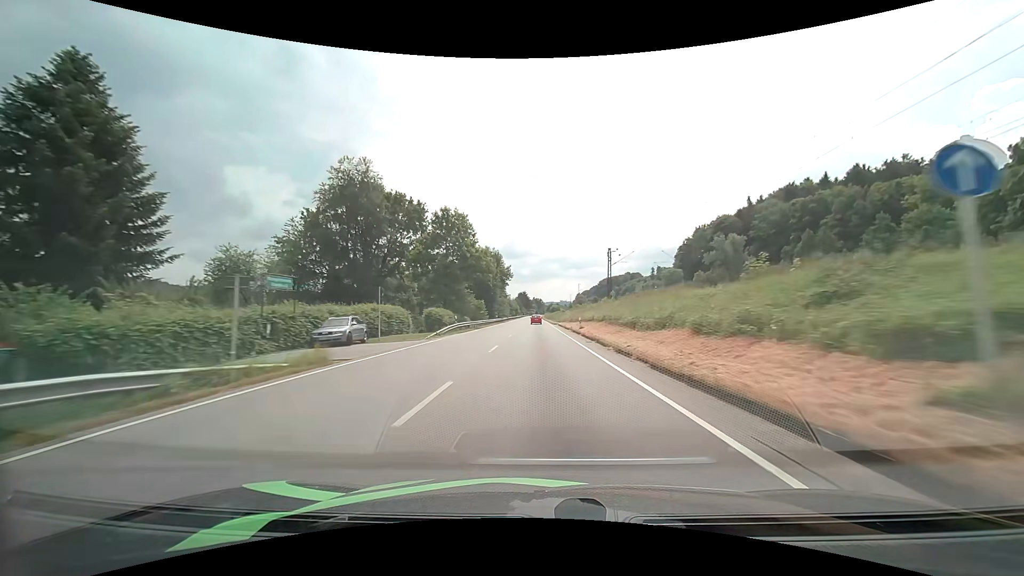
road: primary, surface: asphalt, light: Day
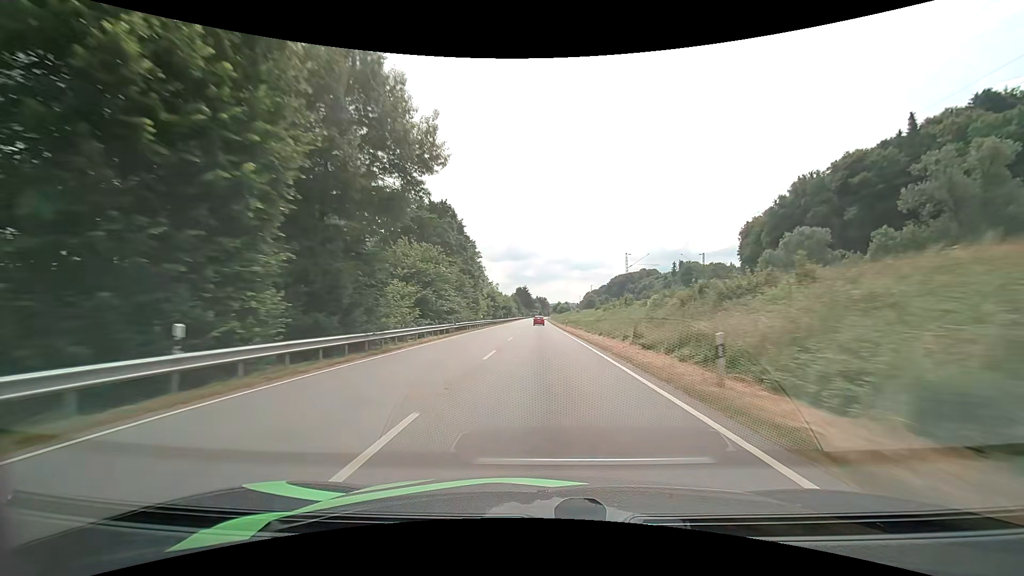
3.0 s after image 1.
(-0.6, +76.9) m; -1°
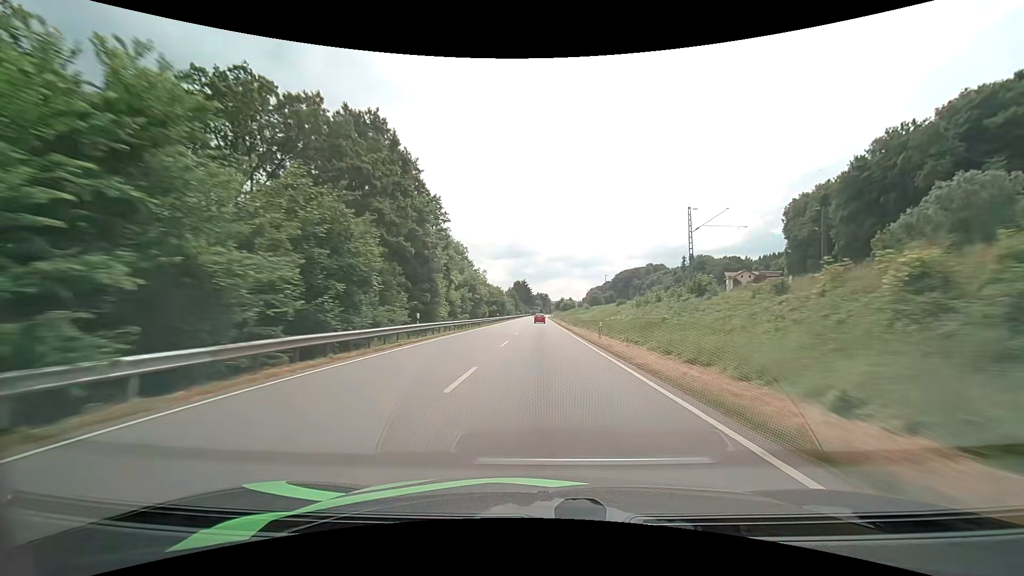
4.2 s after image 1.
(0.0, +31.1) m; 0°
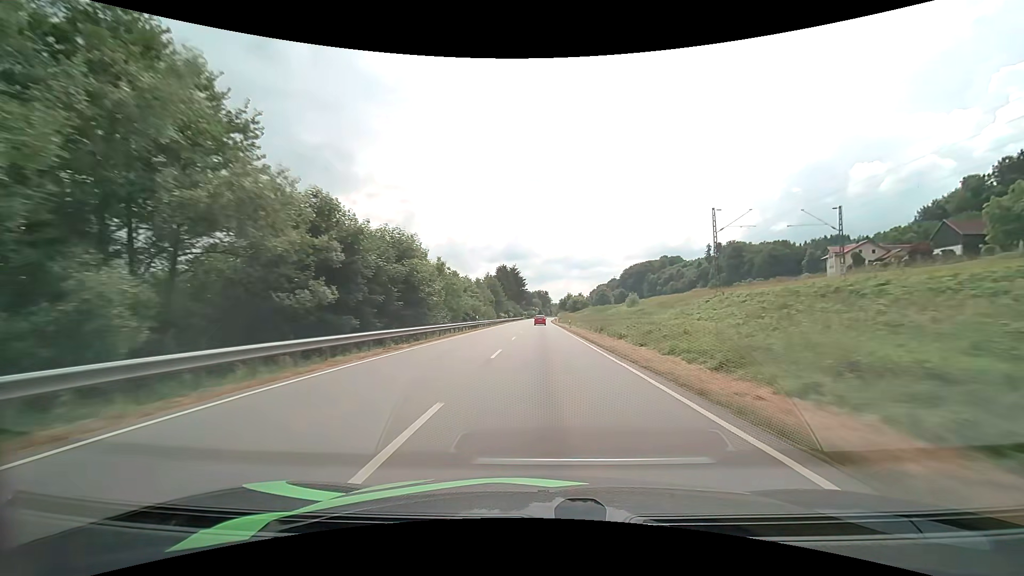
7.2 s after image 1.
(-0.2, +78.5) m; 0°
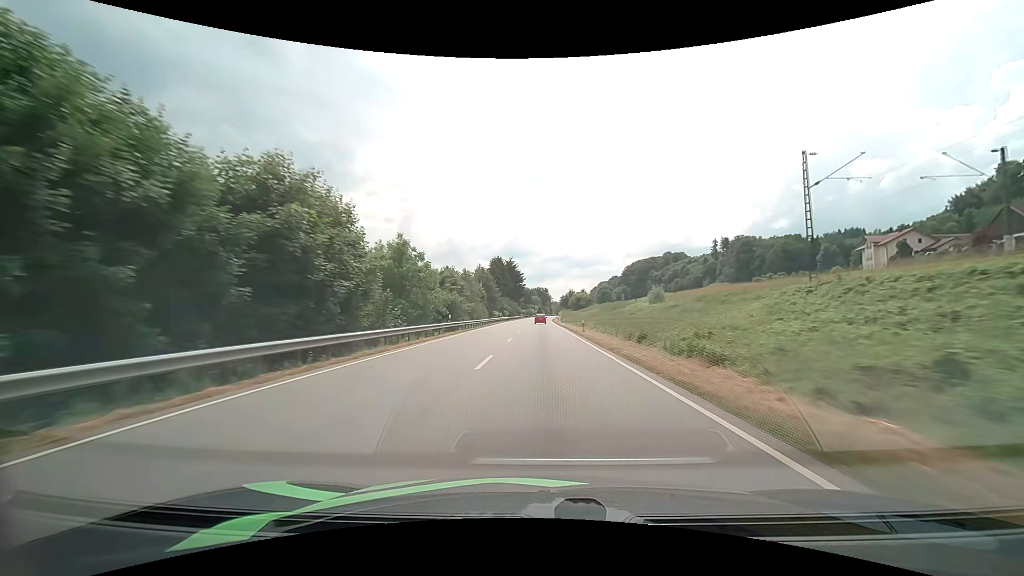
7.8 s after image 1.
(0.0, +15.9) m; 0°
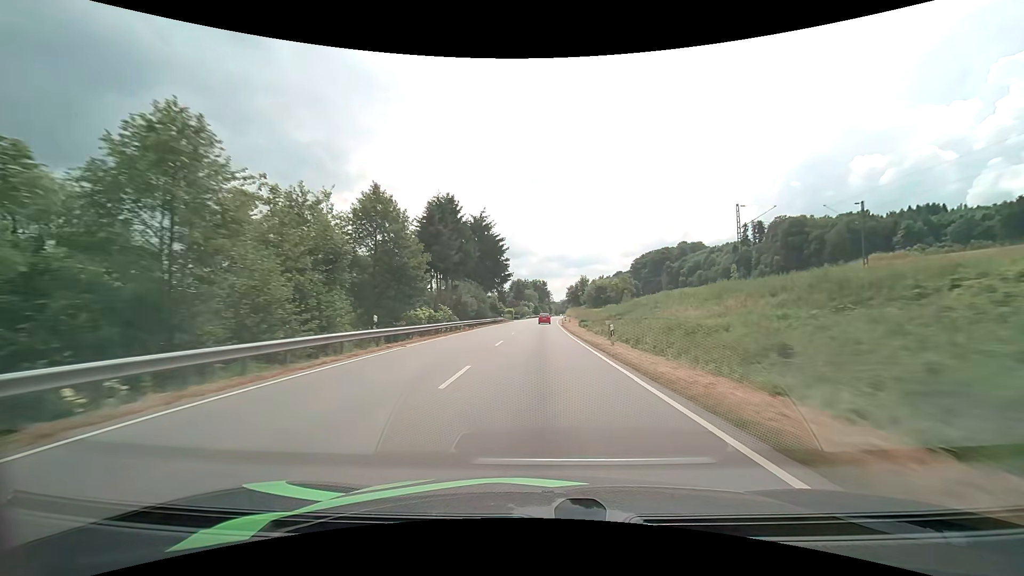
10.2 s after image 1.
(+0.2, +64.4) m; +1°
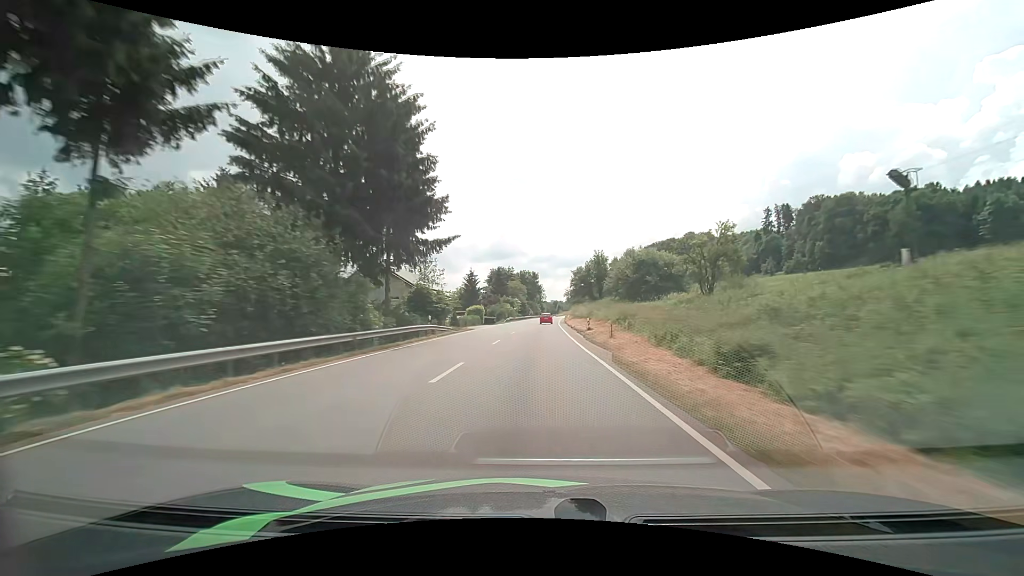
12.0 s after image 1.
(+0.3, +48.2) m; +1°
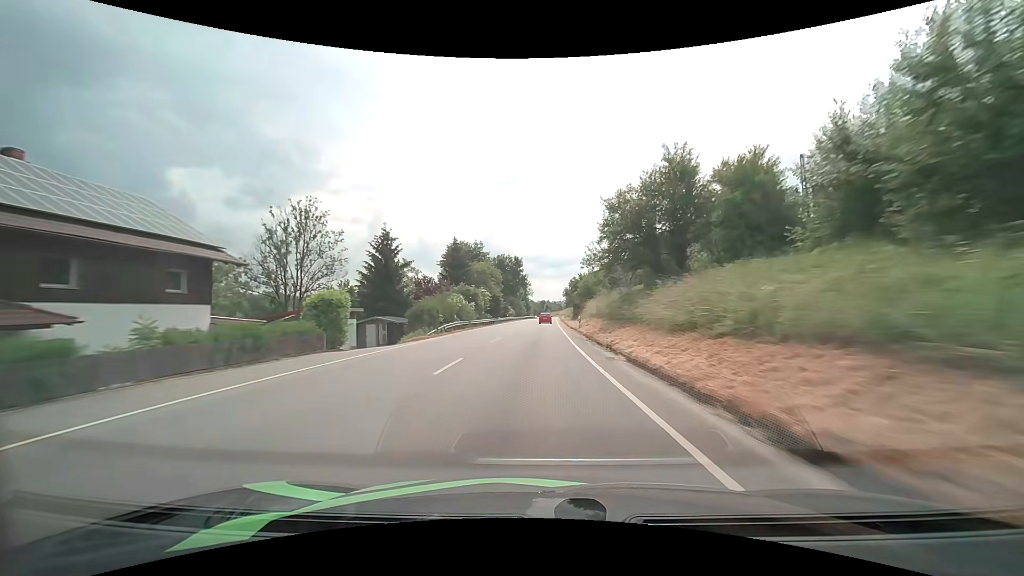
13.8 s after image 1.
(+0.6, +47.5) m; +1°
(0, +10) (0, +20) (0, +30) (0, +40) (+1, +50) (+1, +60) (+1, +70) (+1, +80) (+2, +90) (+2, +100) m
